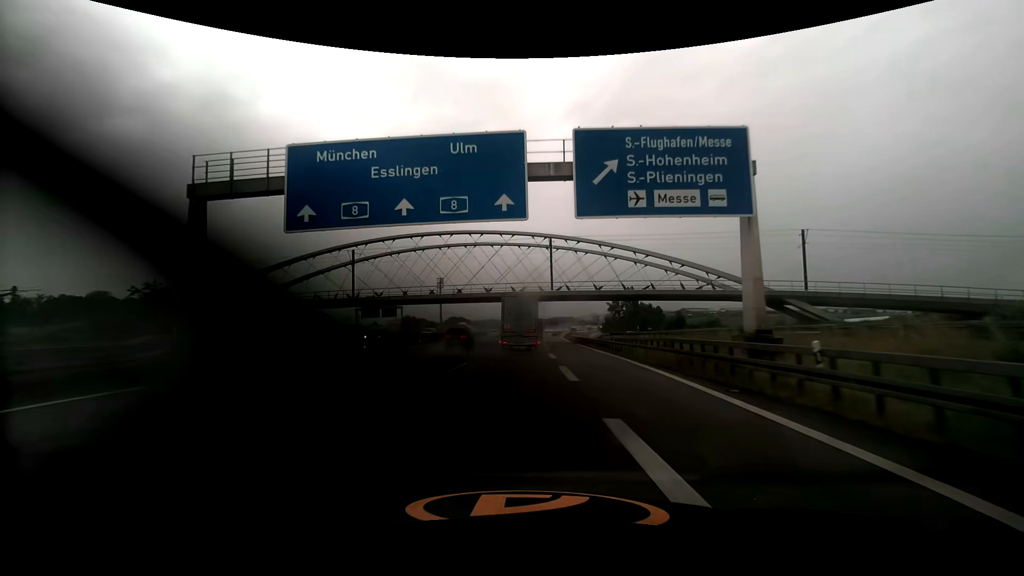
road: motorway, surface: asphalt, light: Day
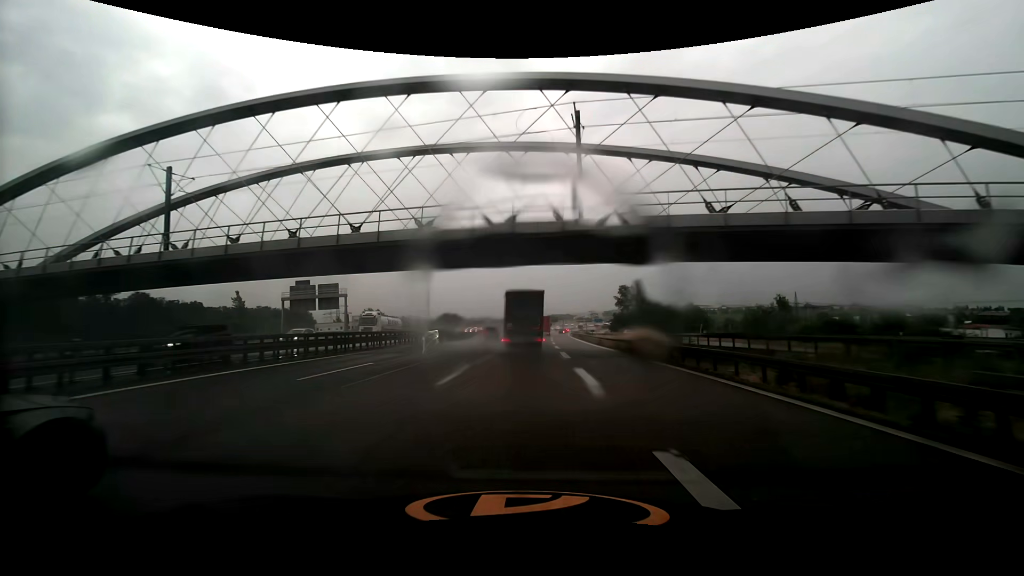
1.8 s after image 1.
(+0.1, +38.3) m; 0°
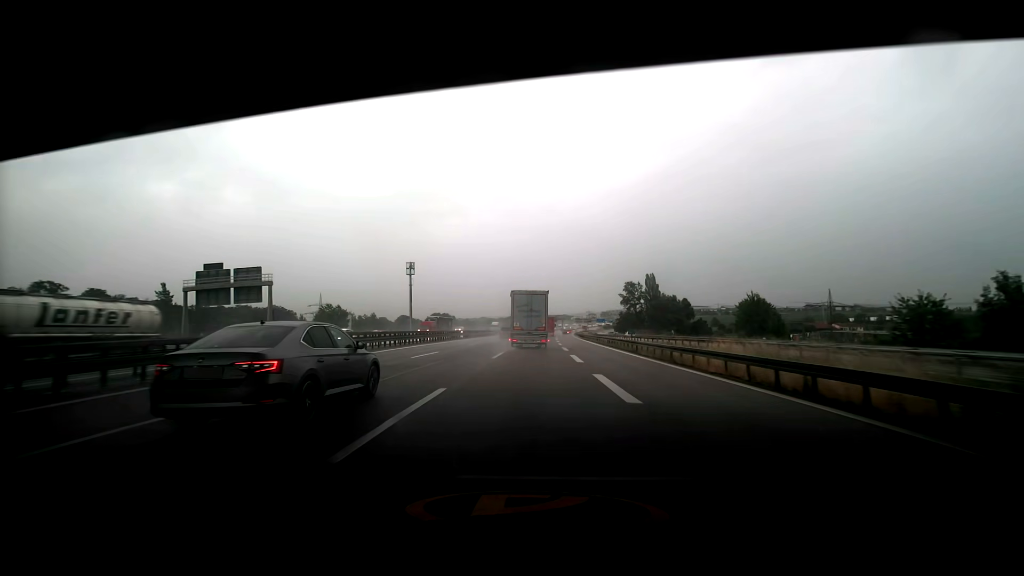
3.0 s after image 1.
(+0.1, +26.1) m; 0°
(0, +10) (0, +20) (0, +30) (+1, +40) (+1, +50) (+1, +60) (+2, +70) (+2, +80) (+2, +90) (+2, +100) m
